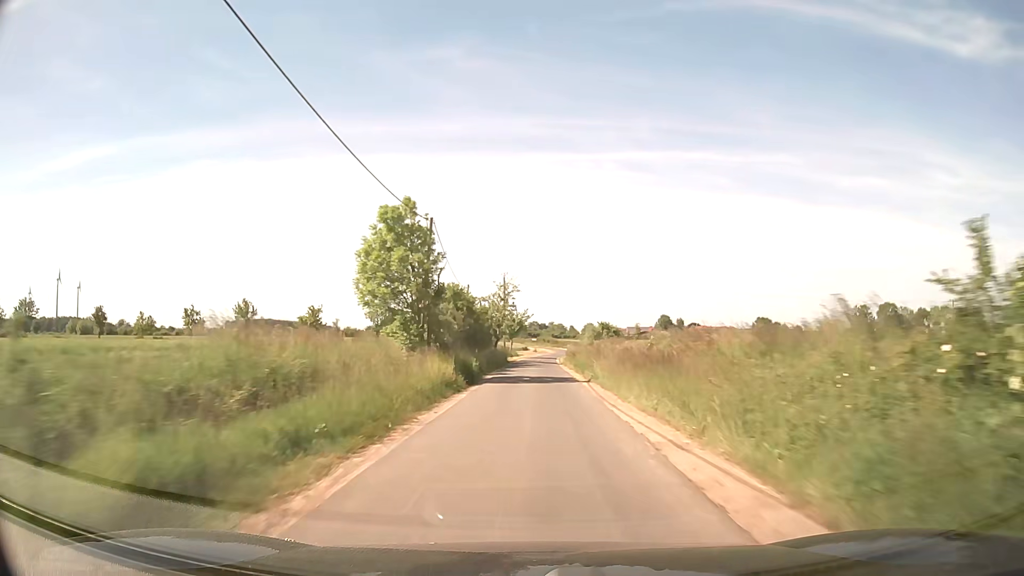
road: unclassified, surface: asphalt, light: Day
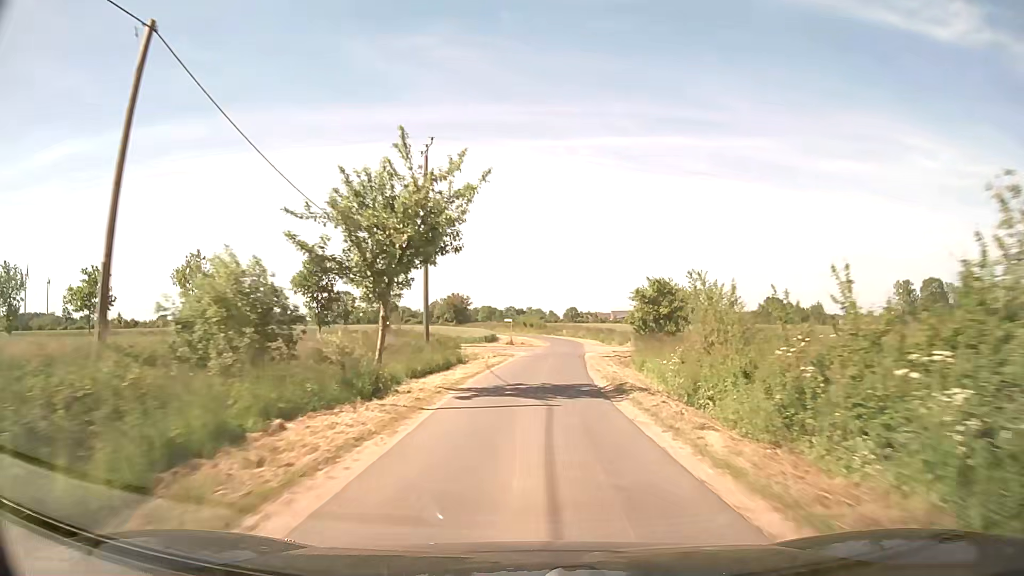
(+0.7, +58.6) m; +2°
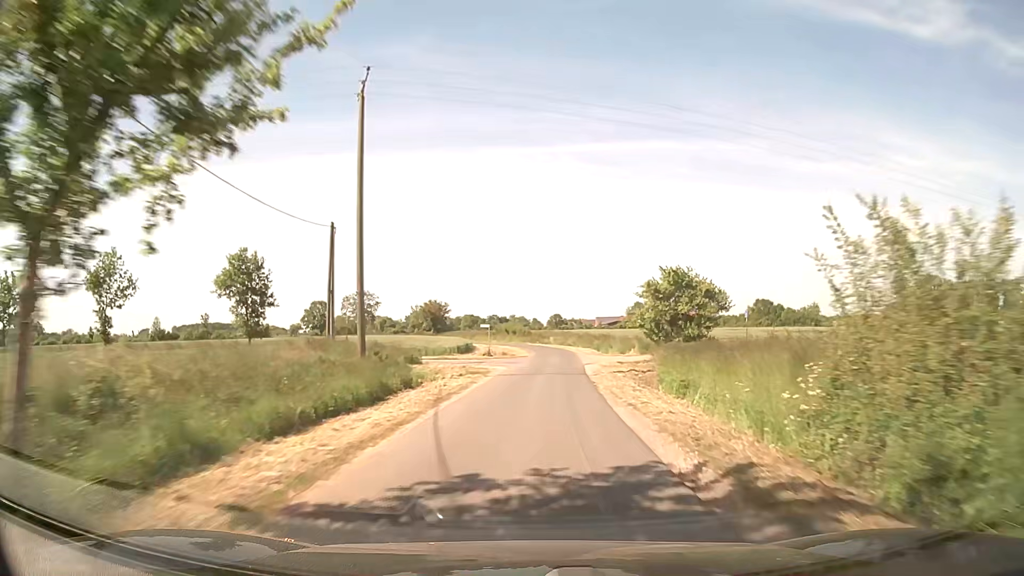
(+0.1, +10.8) m; +1°
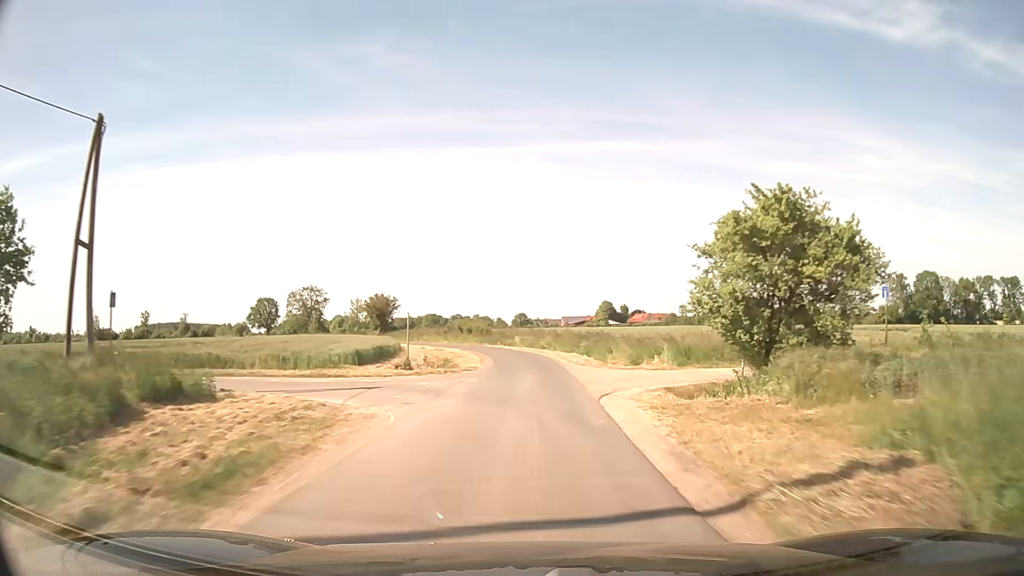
(+0.6, +21.2) m; +3°
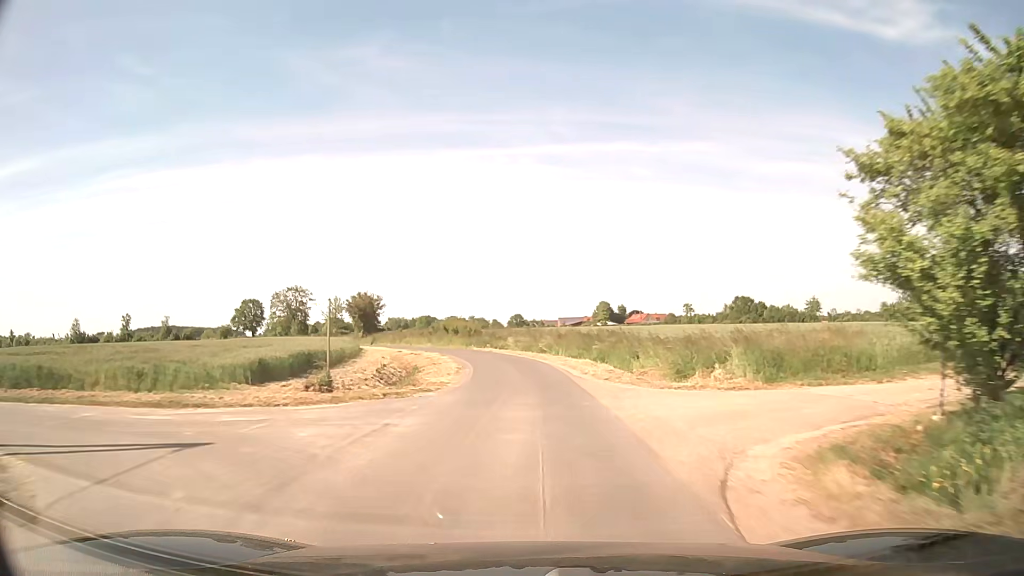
(+0.1, +10.6) m; 0°
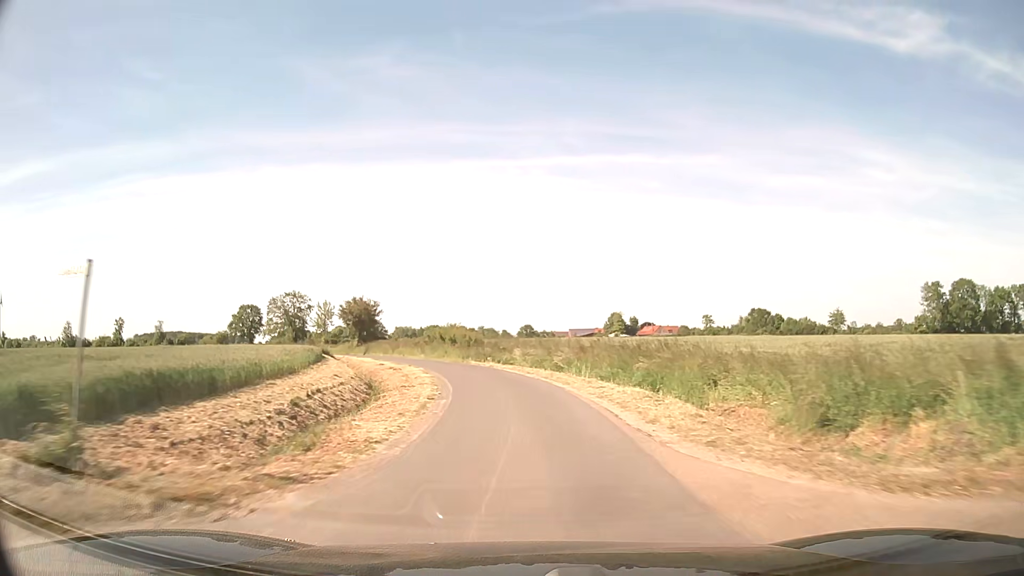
(0.0, +10.6) m; -1°
